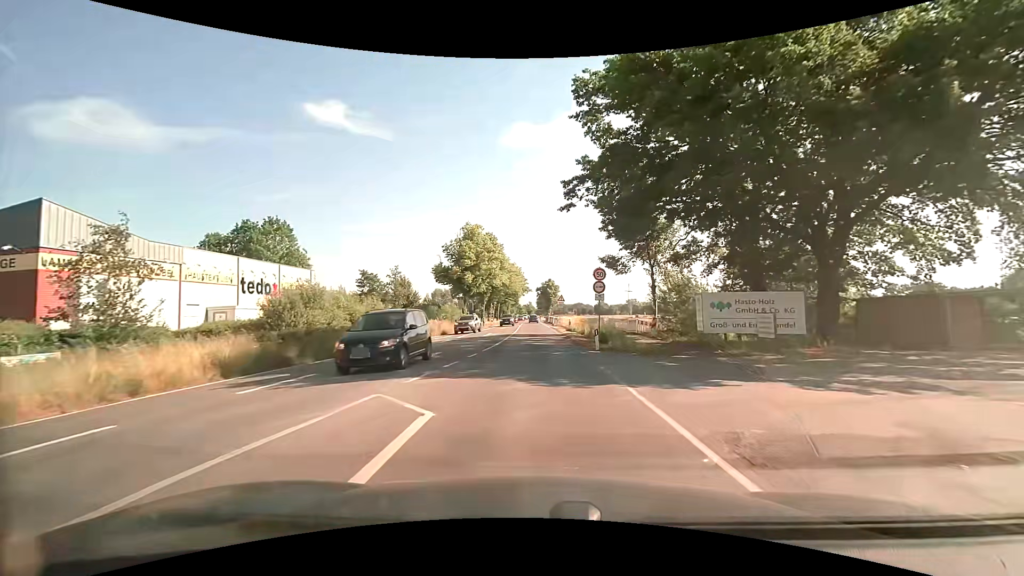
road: secondary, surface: asphalt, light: Day
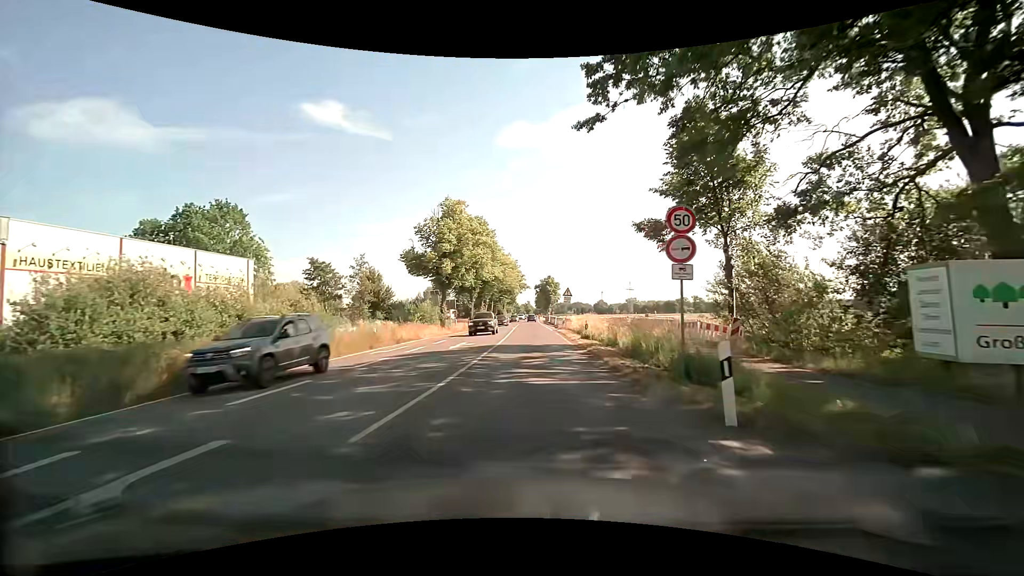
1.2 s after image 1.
(0.0, +13.5) m; 0°
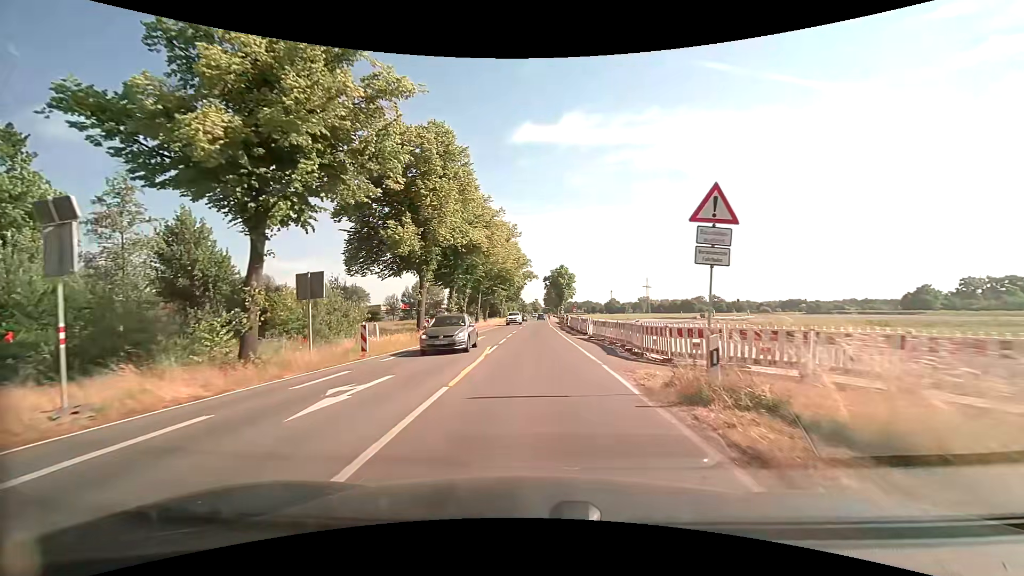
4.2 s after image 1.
(-0.2, +34.4) m; -1°
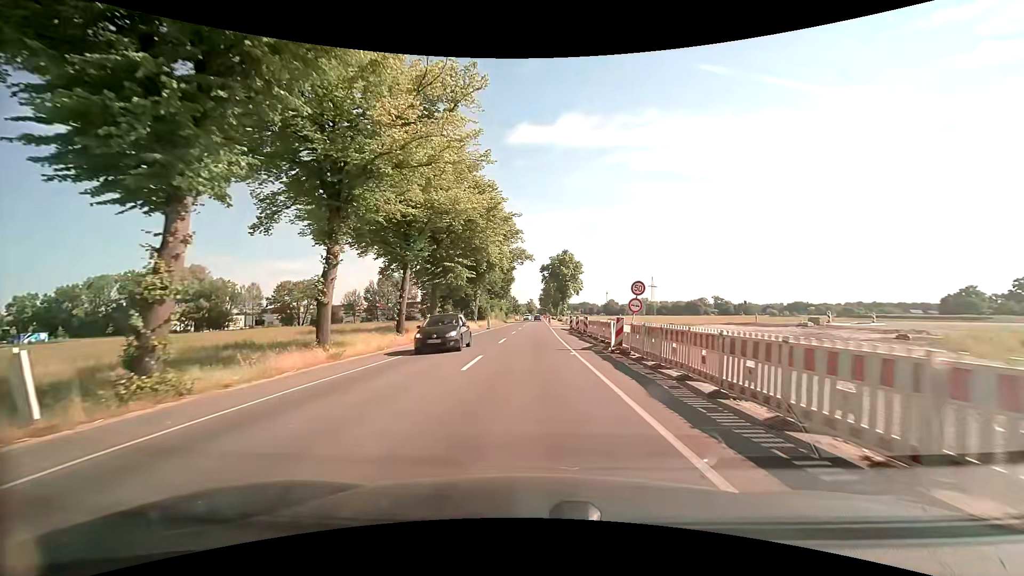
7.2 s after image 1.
(0.0, +35.3) m; +1°
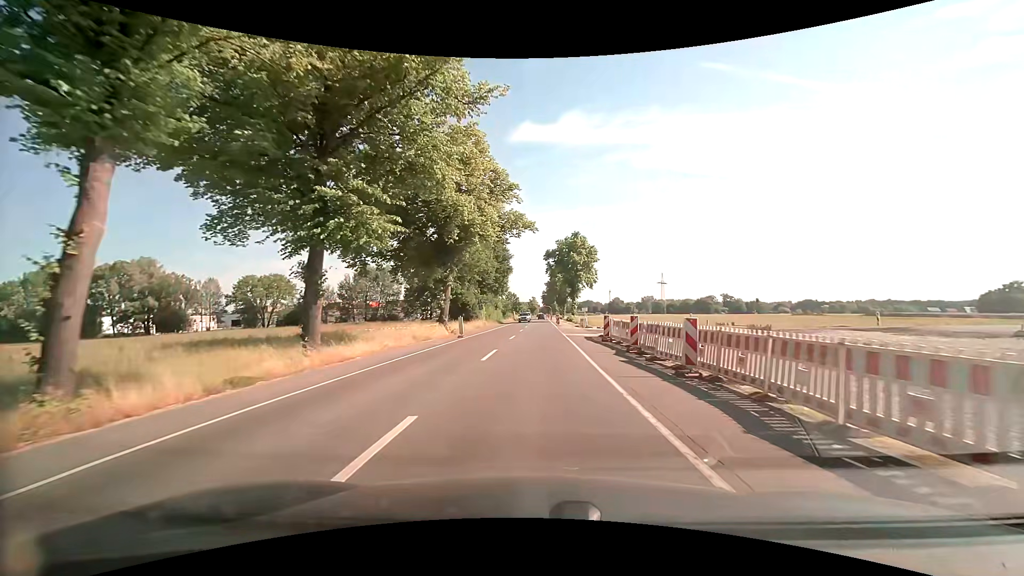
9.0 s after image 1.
(-0.1, +21.7) m; 0°
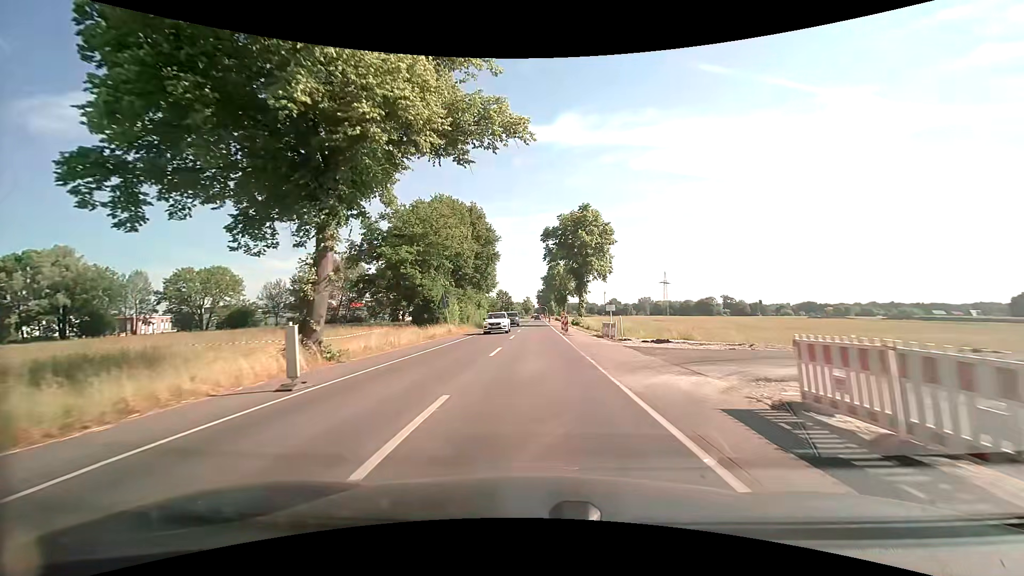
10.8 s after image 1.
(+0.1, +22.3) m; +1°
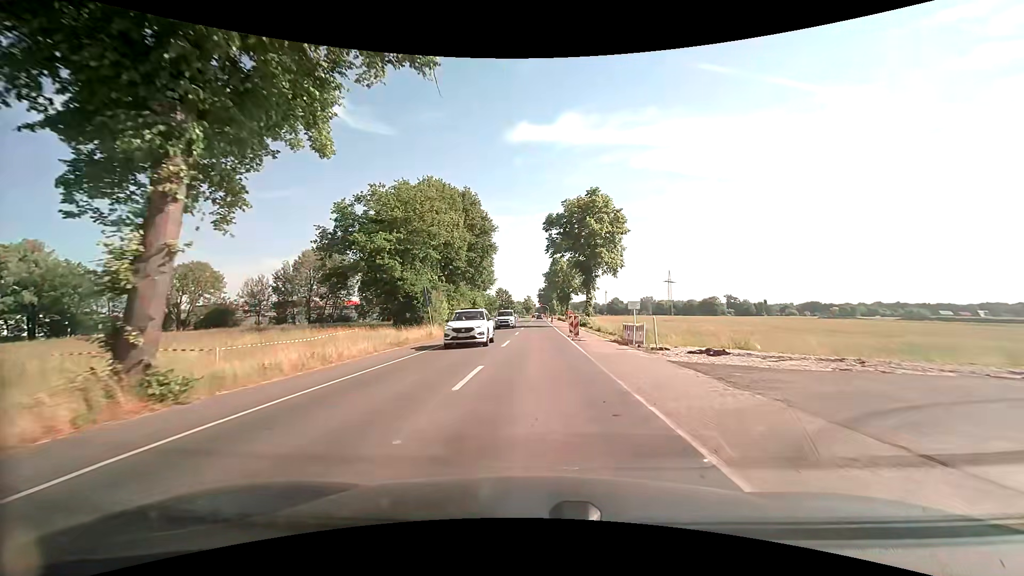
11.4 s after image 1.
(0.0, +7.5) m; 0°
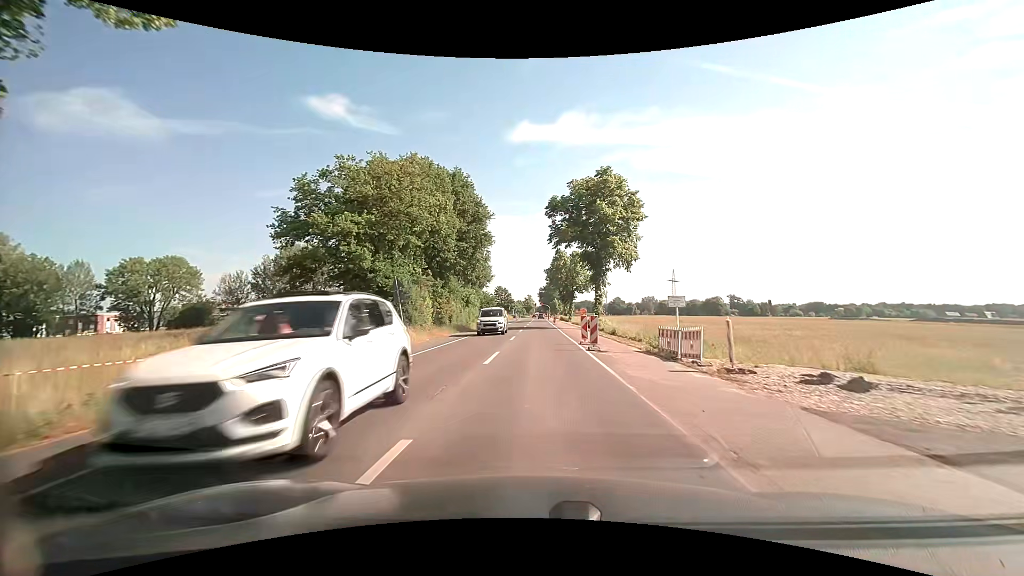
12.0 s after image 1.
(0.0, +7.6) m; 0°
(0, +10) (0, +20) (0, +30) (0, +40) (0, +50) (0, +60) (0, +70) (0, +80) (0, +90) (0, +100) m
